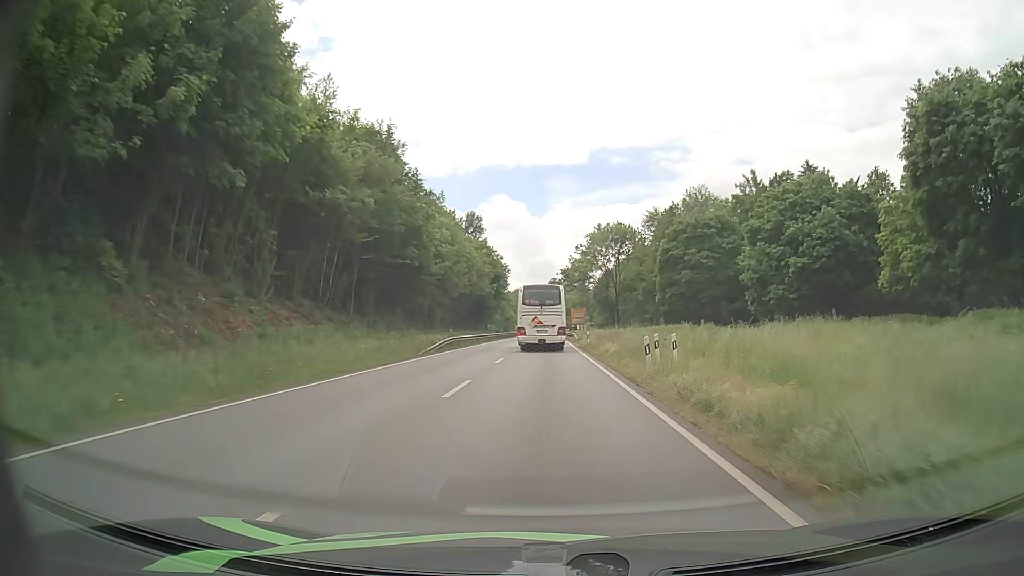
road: primary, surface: asphalt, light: Day
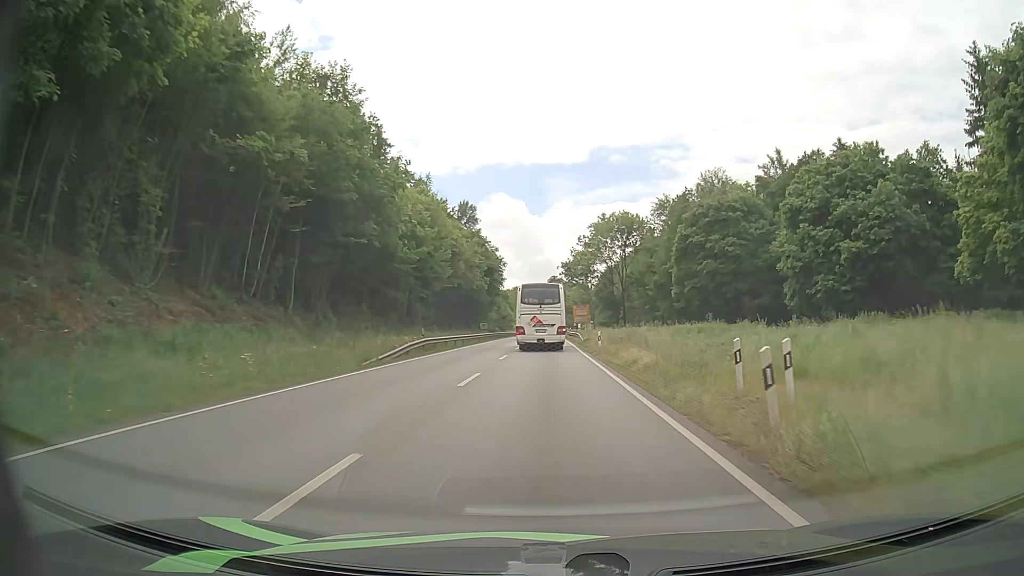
(+0.1, +9.9) m; 0°
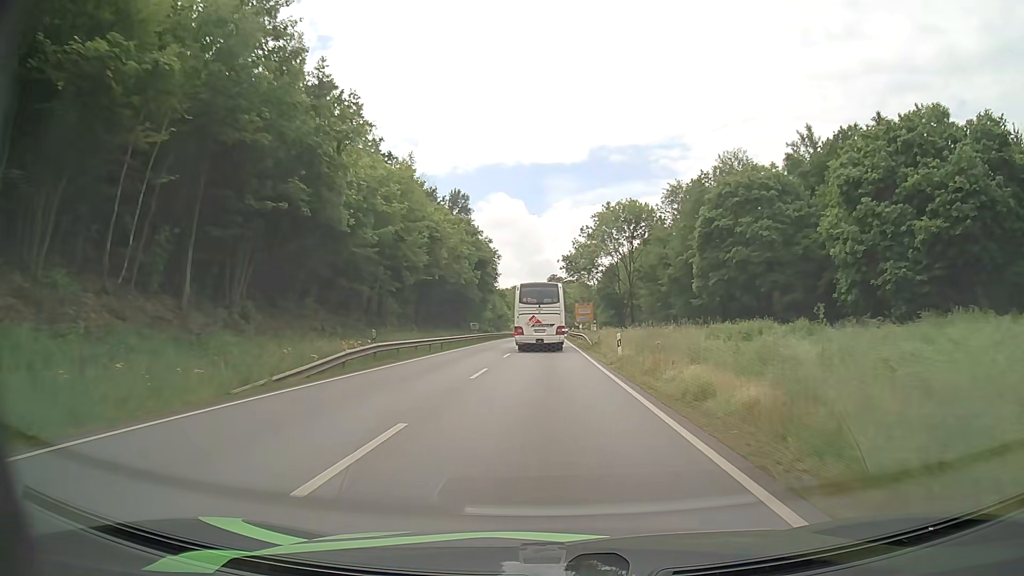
(0.0, +9.9) m; 0°
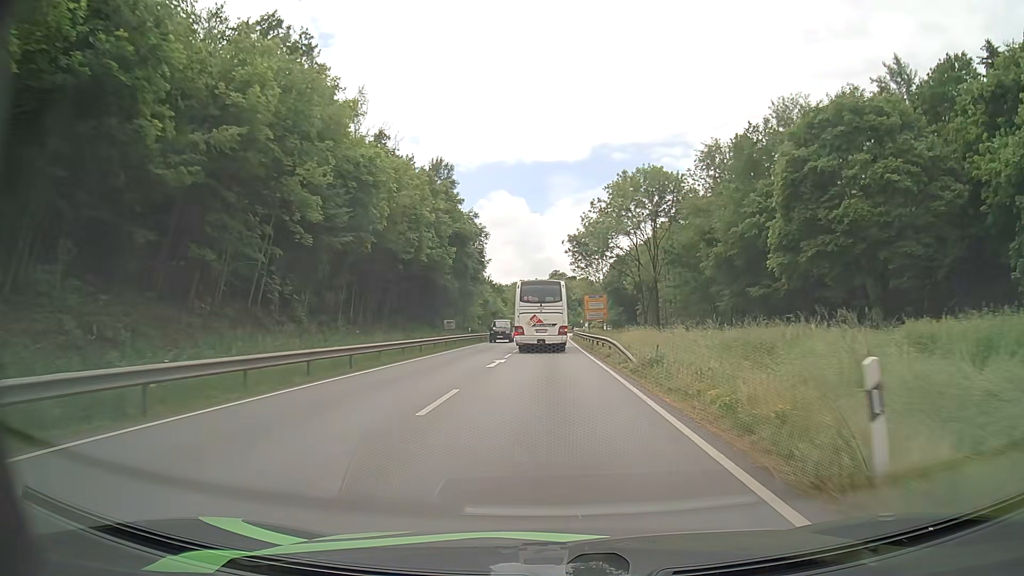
(0.0, +19.4) m; 0°
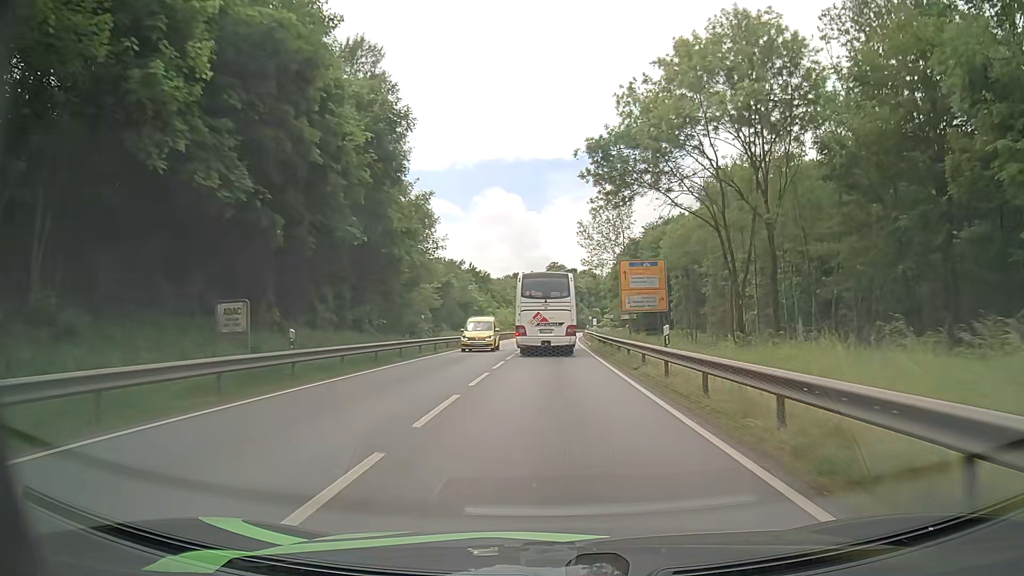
(-0.2, +37.7) m; +1°
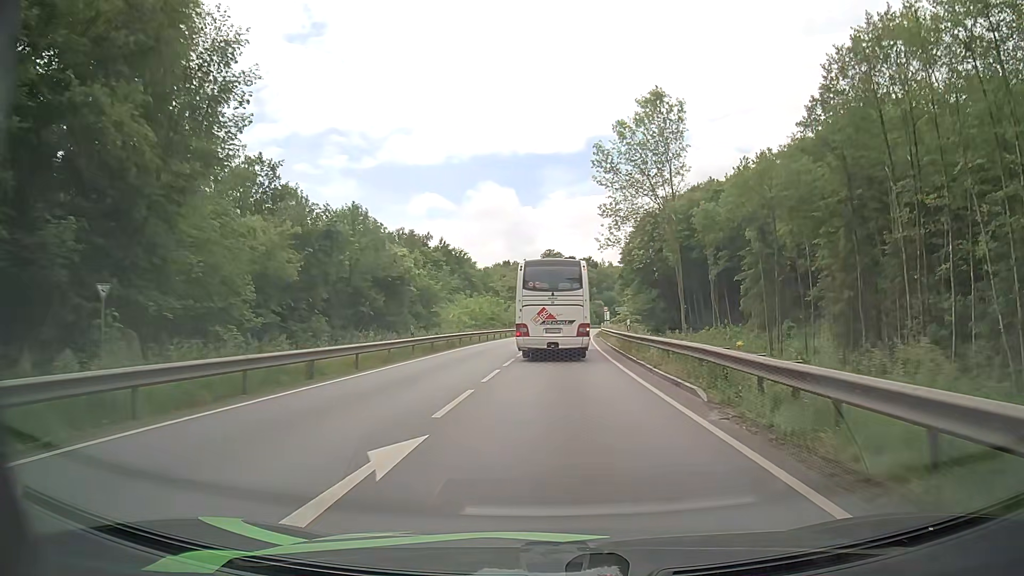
(-0.2, +35.1) m; 0°
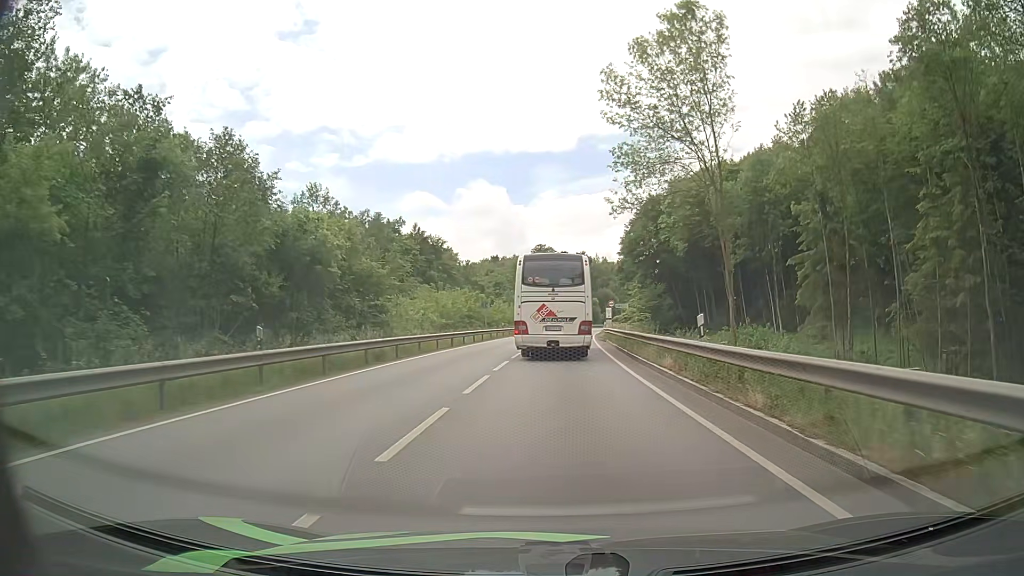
(0.0, +15.0) m; +1°
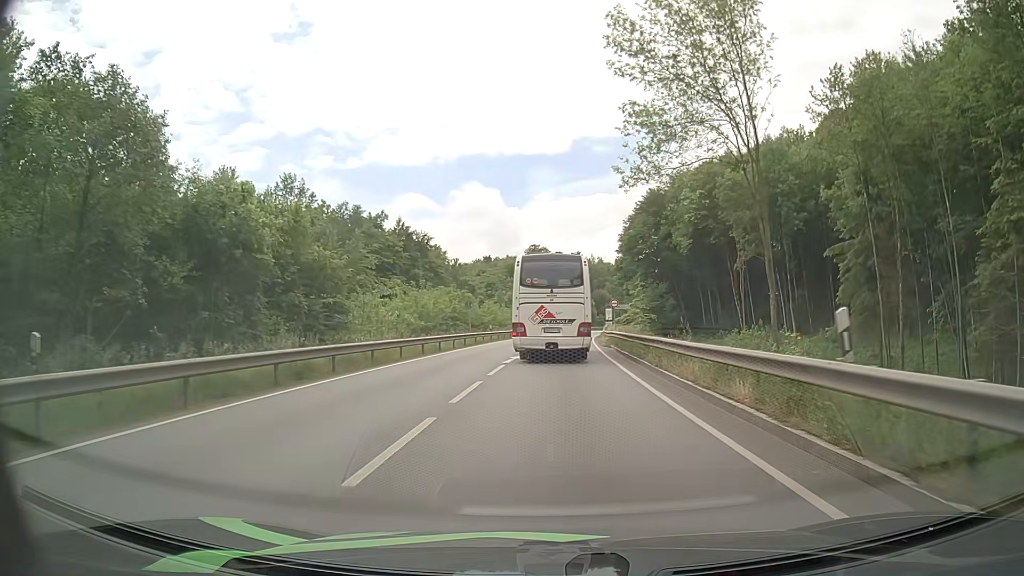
(+0.1, +7.1) m; +1°
(0, +10) (0, +20) (0, +30) (+1, +40) (+1, +50) (+2, +60) (+2, +70) (+3, +80) (+5, +90) (+6, +100) m
